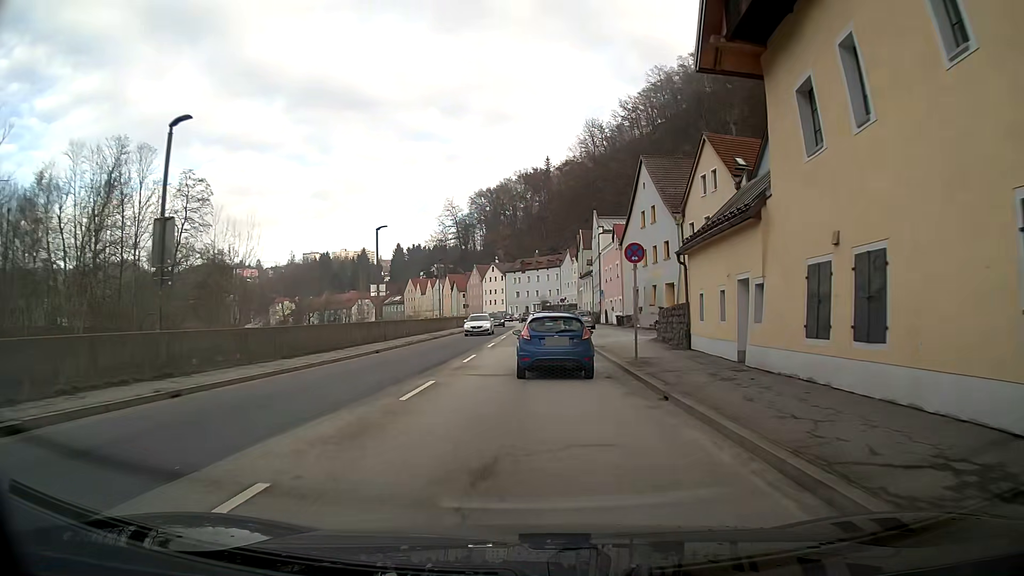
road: primary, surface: asphalt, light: Day
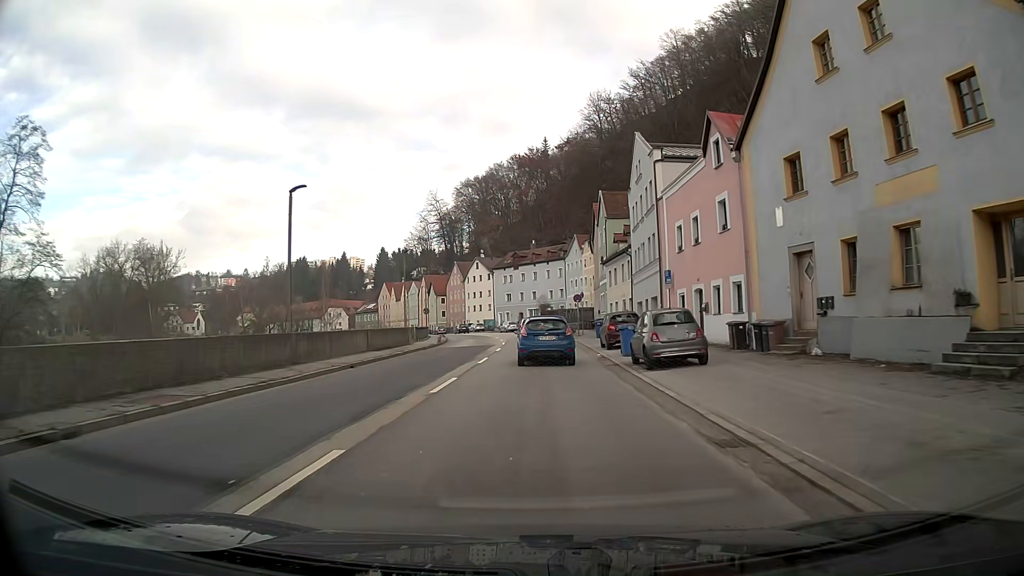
(+0.1, +34.4) m; 0°
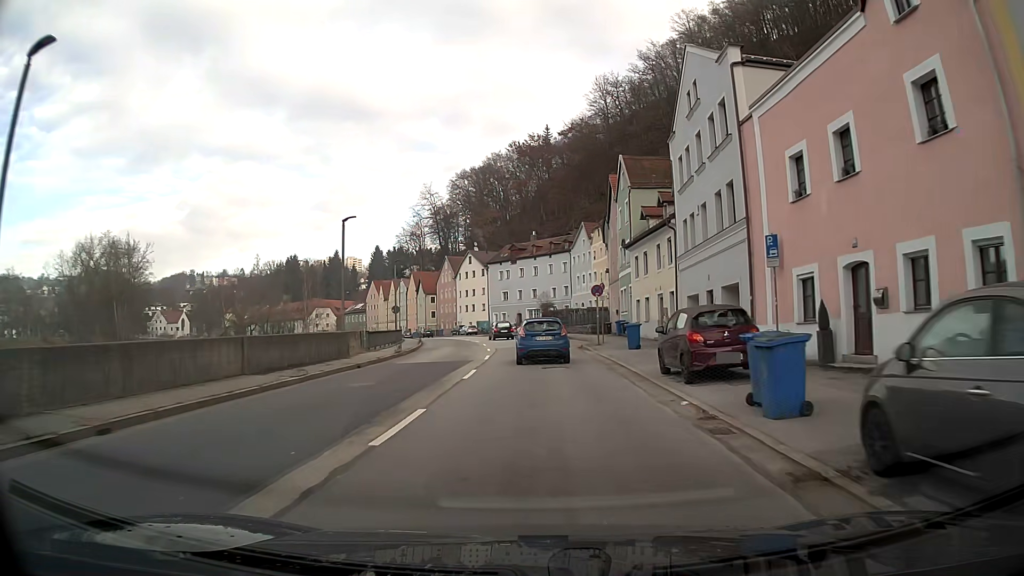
(-0.1, +14.3) m; 0°
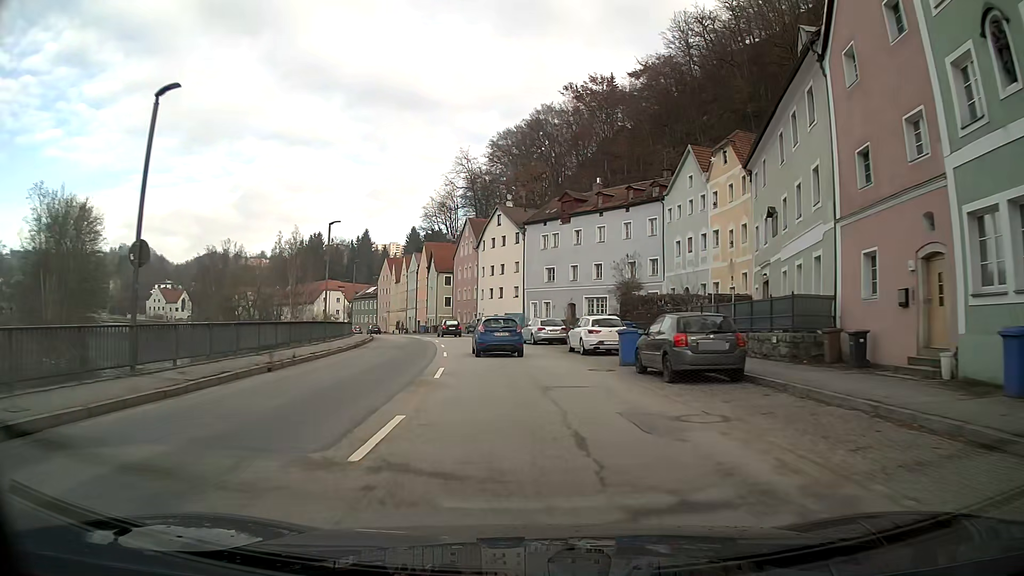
(-1.1, +37.4) m; -5°
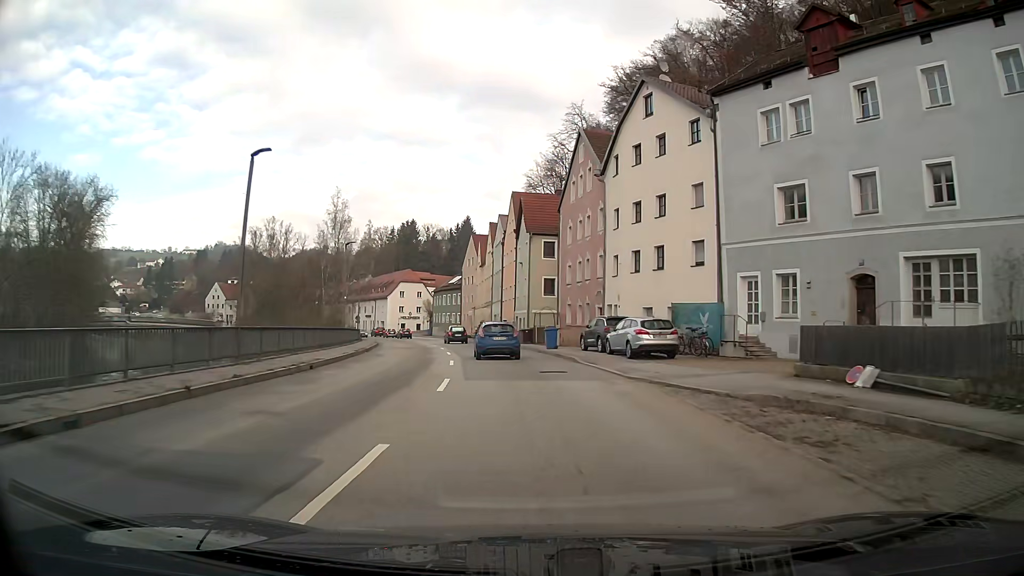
(-3.4, +38.2) m; -10°
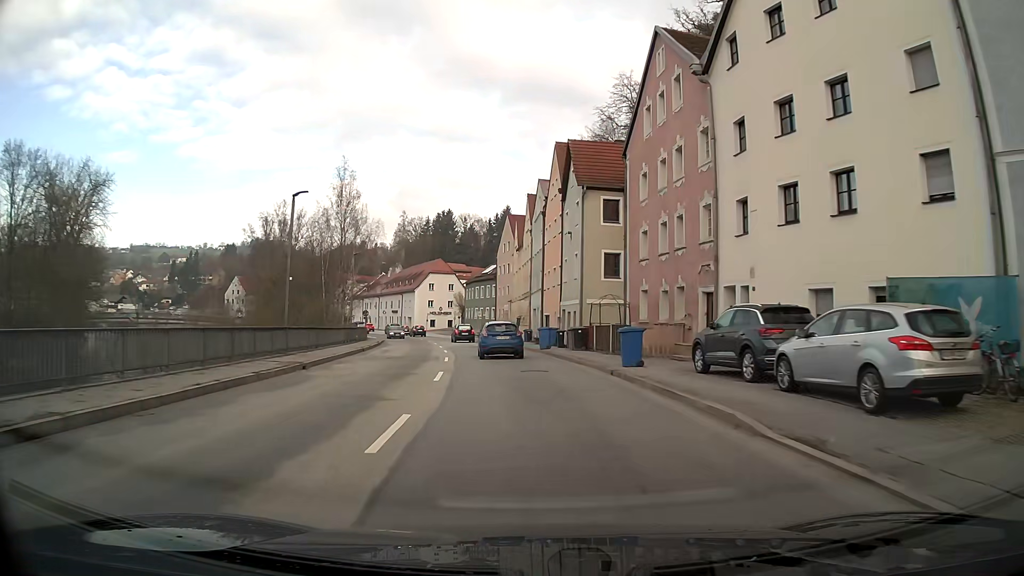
(-0.5, +15.6) m; -4°
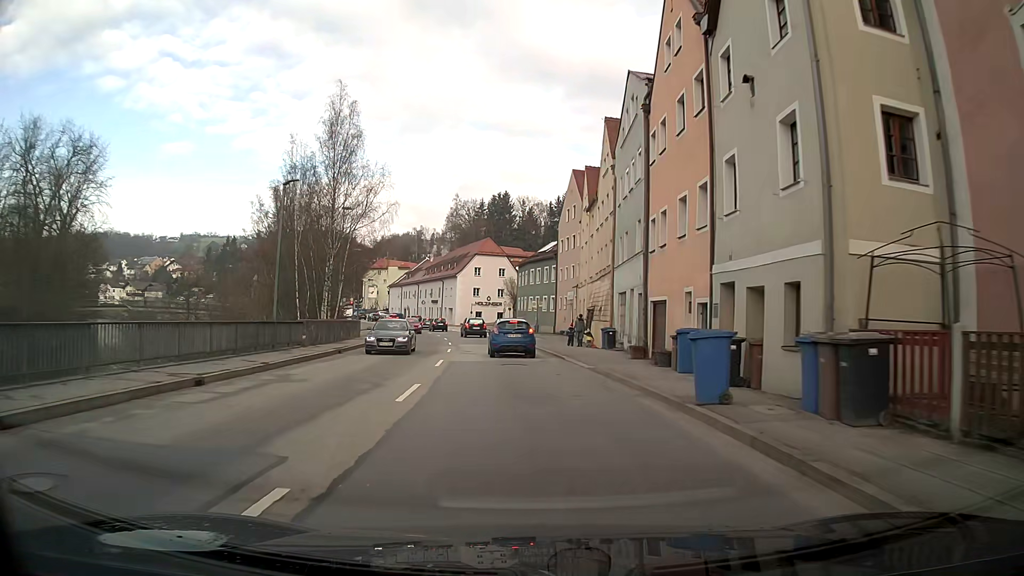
(-1.0, +22.7) m; -5°
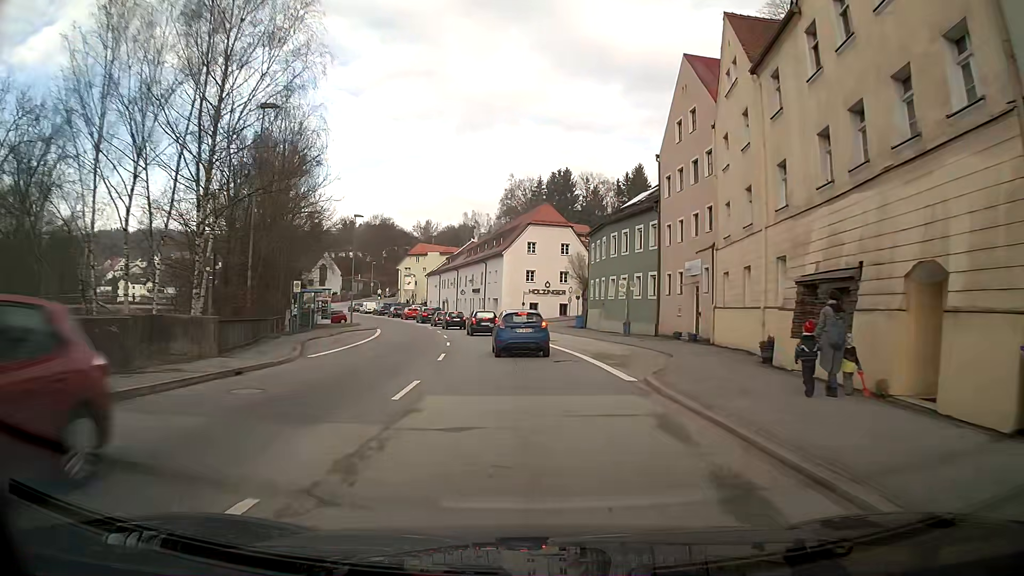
(-1.3, +27.4) m; -5°
